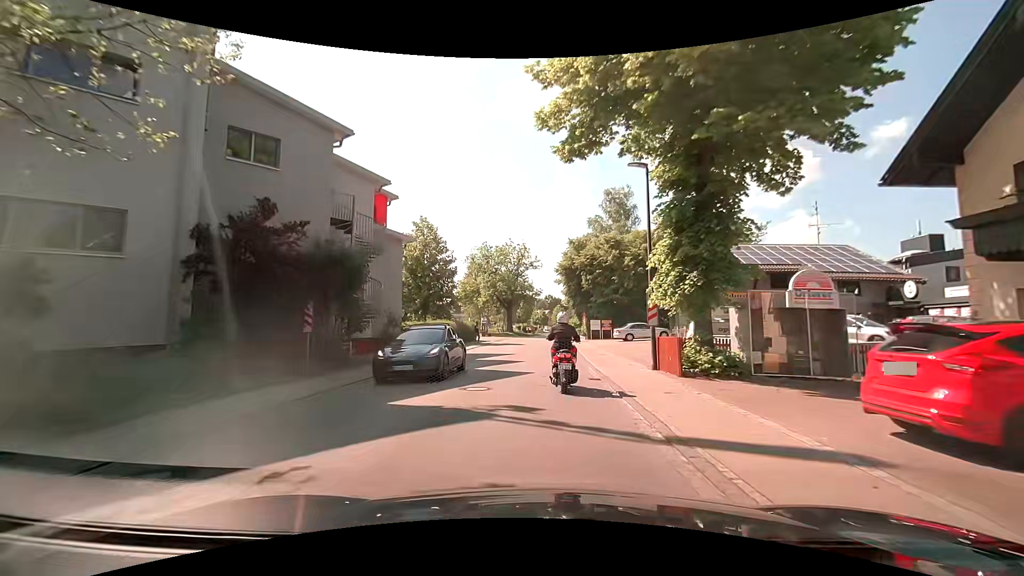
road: secondary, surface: asphalt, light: Day
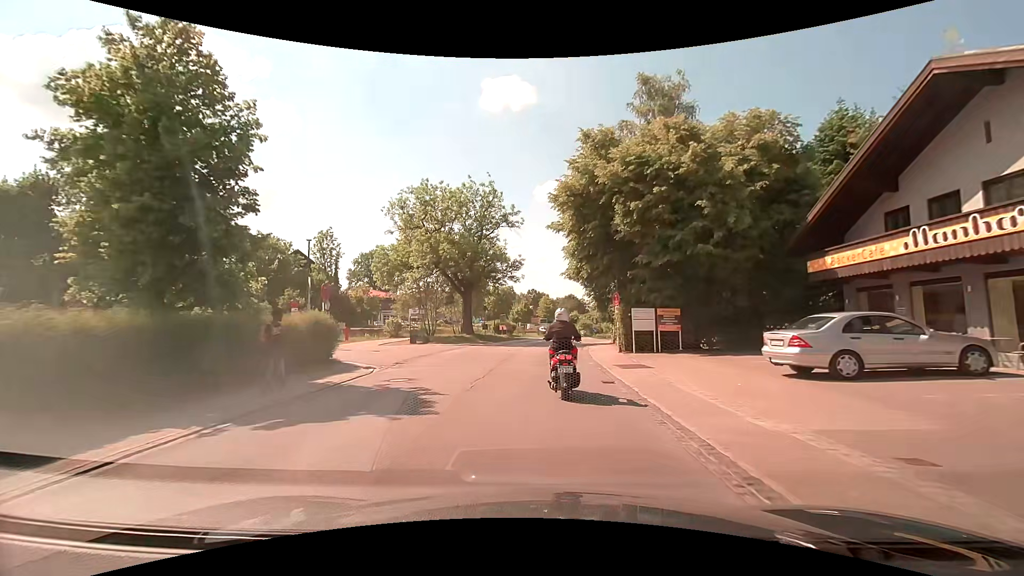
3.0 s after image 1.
(+0.4, +29.8) m; +2°
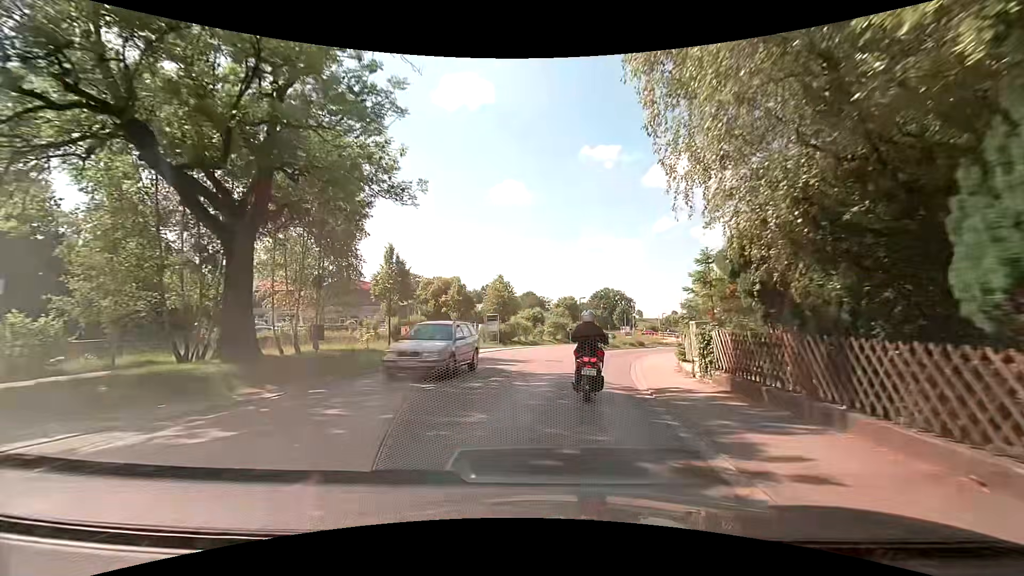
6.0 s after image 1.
(+0.8, +28.1) m; +5°
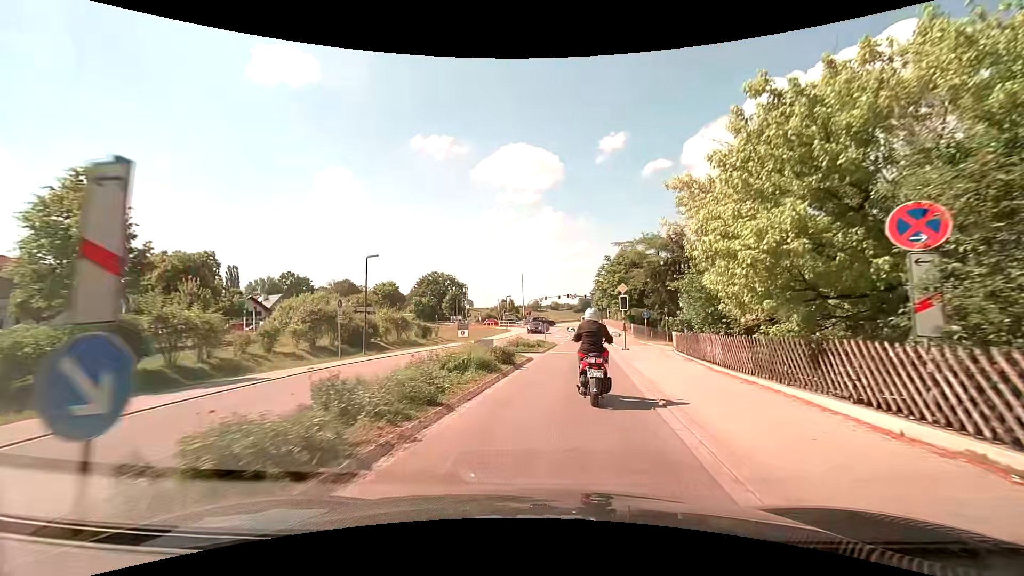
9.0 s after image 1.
(+4.0, +28.2) m; +19°
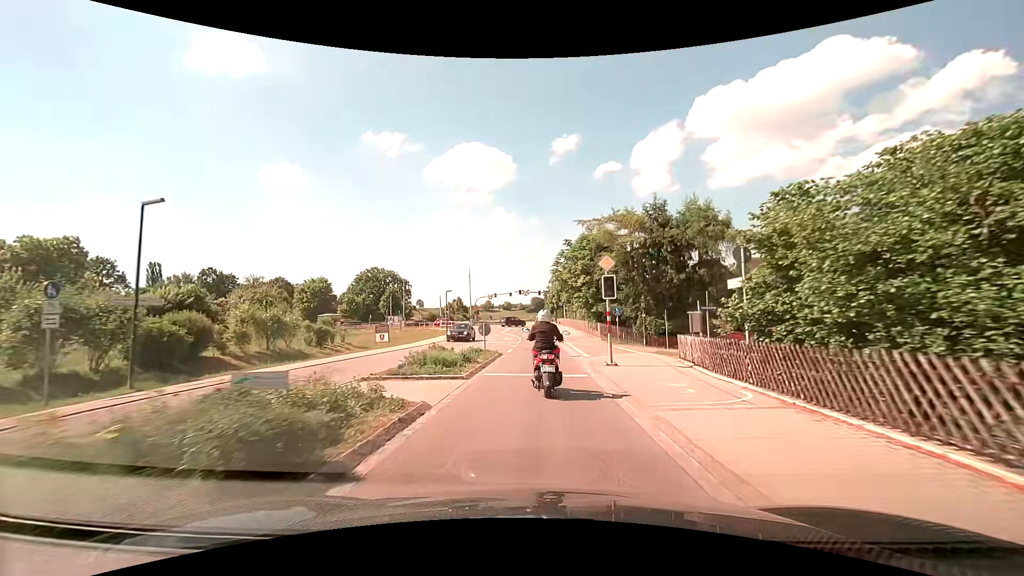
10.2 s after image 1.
(+0.7, +11.2) m; +5°
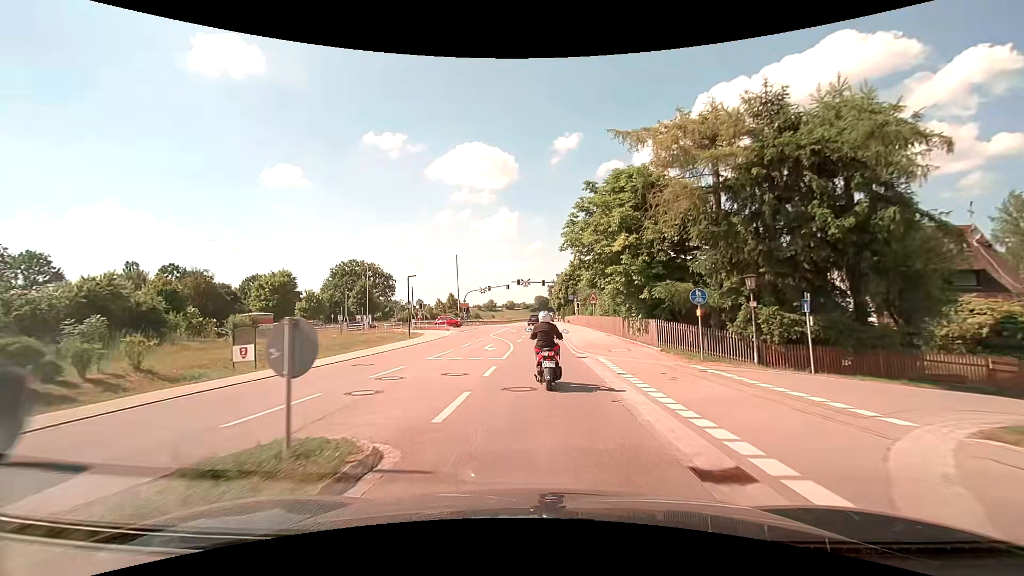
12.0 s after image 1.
(+0.2, +18.6) m; 0°
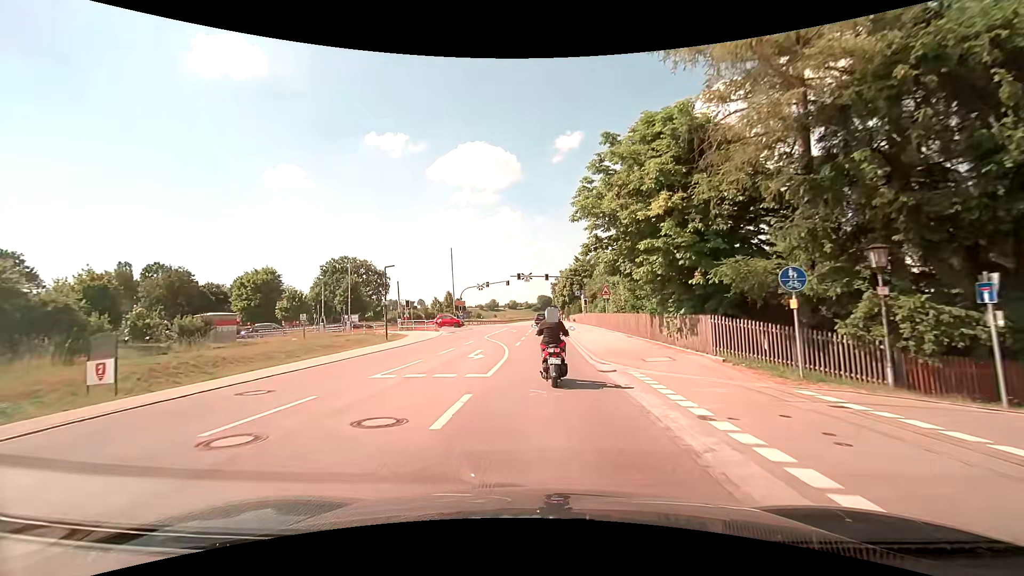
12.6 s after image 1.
(0.0, +6.8) m; 0°
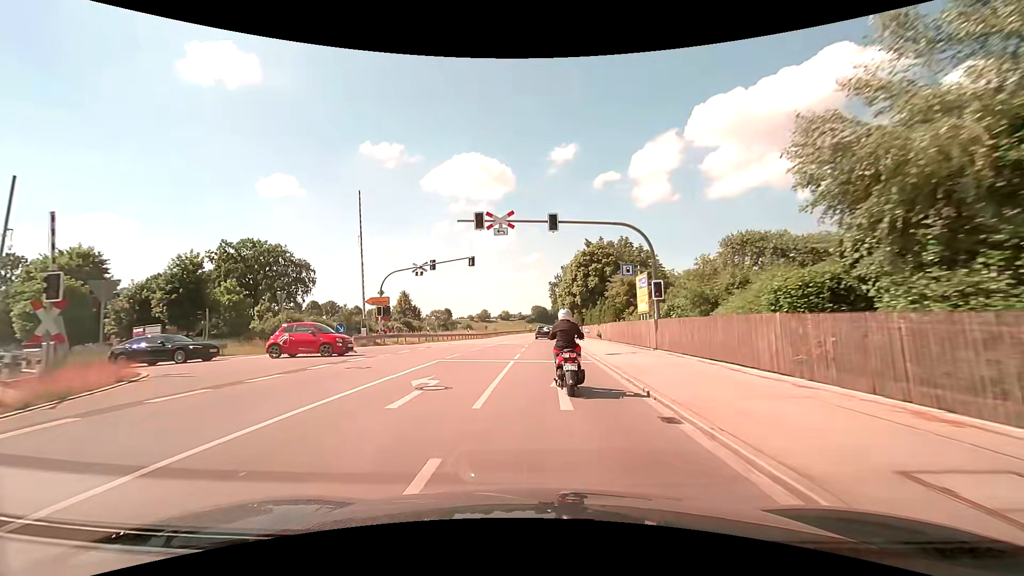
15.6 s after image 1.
(0.0, +35.5) m; 0°
(0, +10) (0, +20) (0, +30) (+1, +40) (+1, +50) (+1, +60) (+1, +70) (+1, +80) (+2, +90) (+3, +100) m
